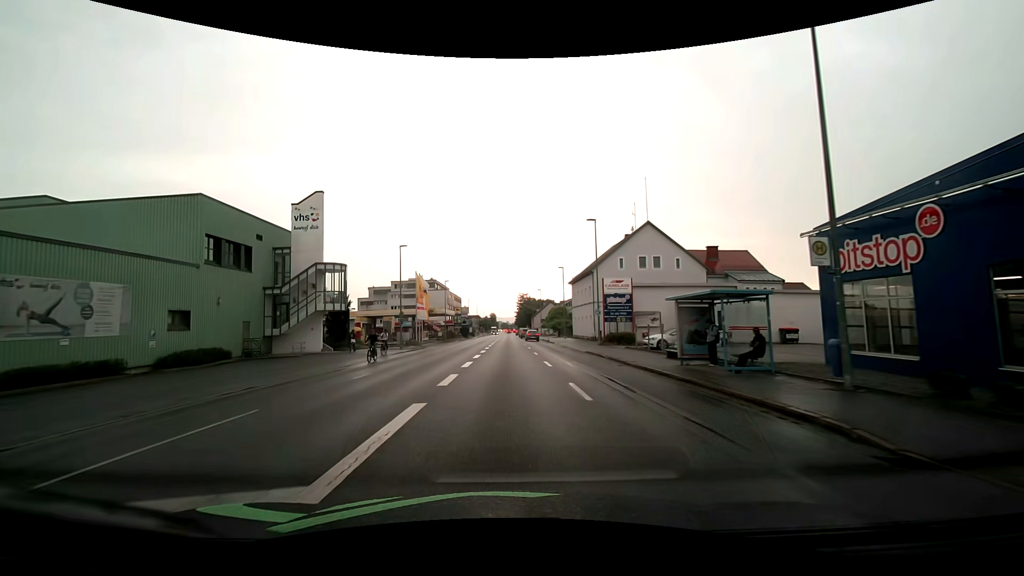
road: tertiary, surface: asphalt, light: Day
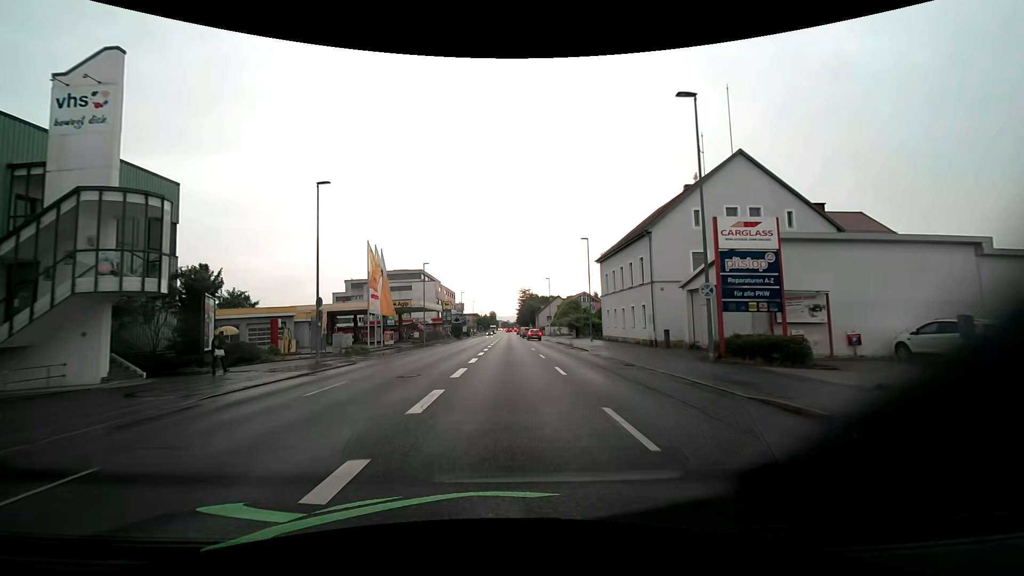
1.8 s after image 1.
(-0.1, +22.2) m; -1°
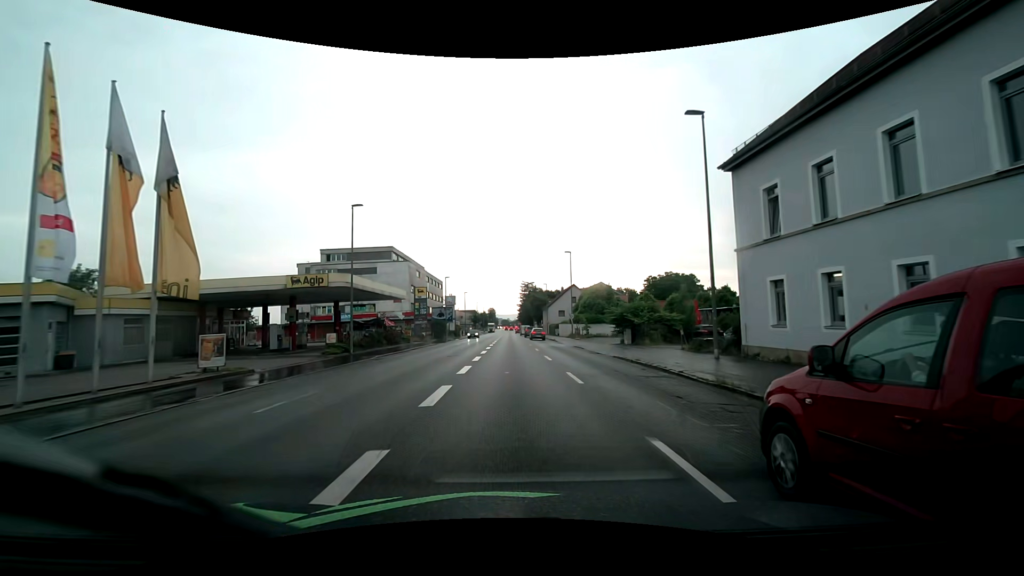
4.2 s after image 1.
(+0.1, +29.4) m; 0°
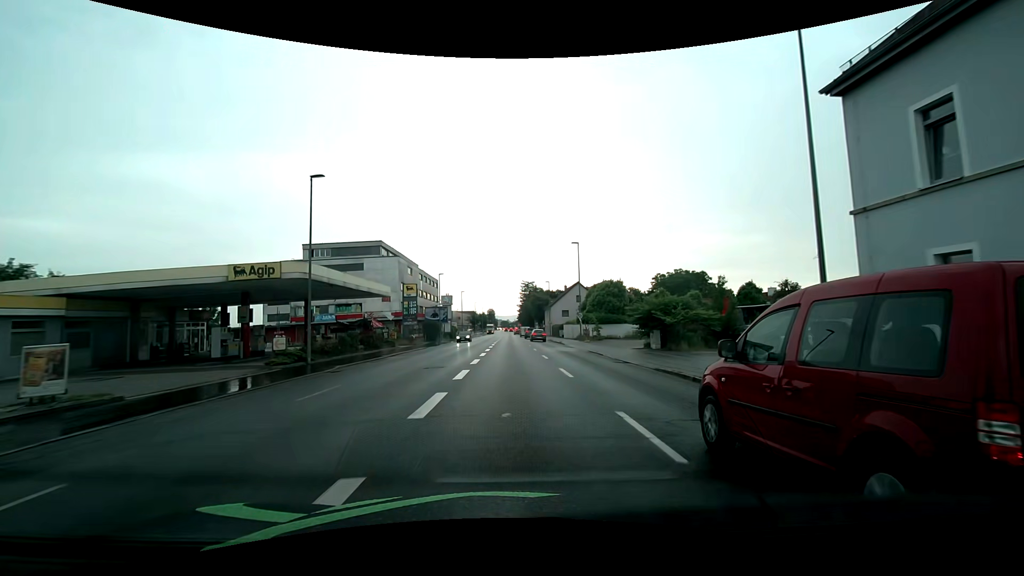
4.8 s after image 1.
(0.0, +7.1) m; 0°
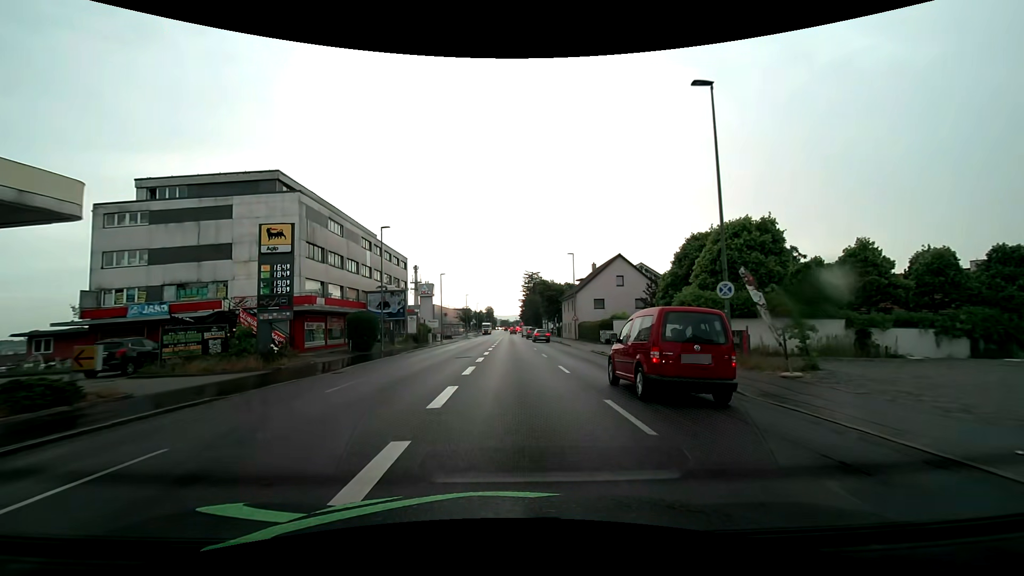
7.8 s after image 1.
(0.0, +34.7) m; 0°
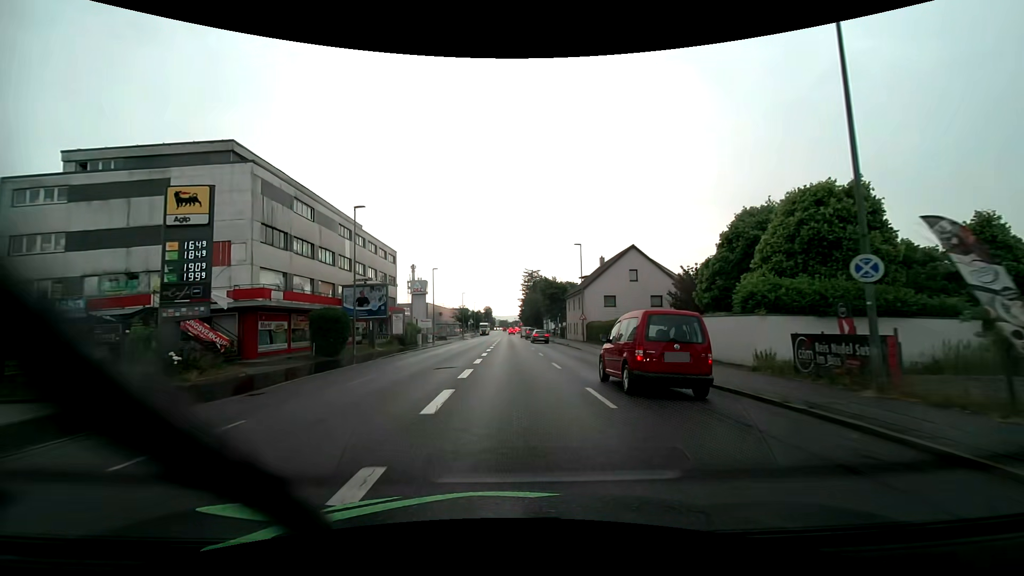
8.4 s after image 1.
(0.0, +6.9) m; 0°
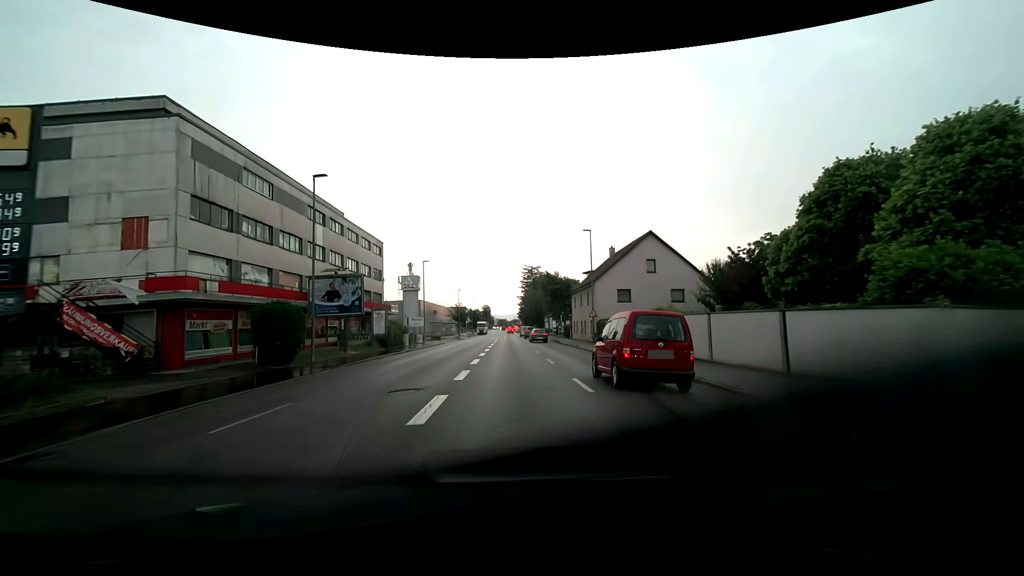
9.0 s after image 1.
(0.0, +6.9) m; 0°
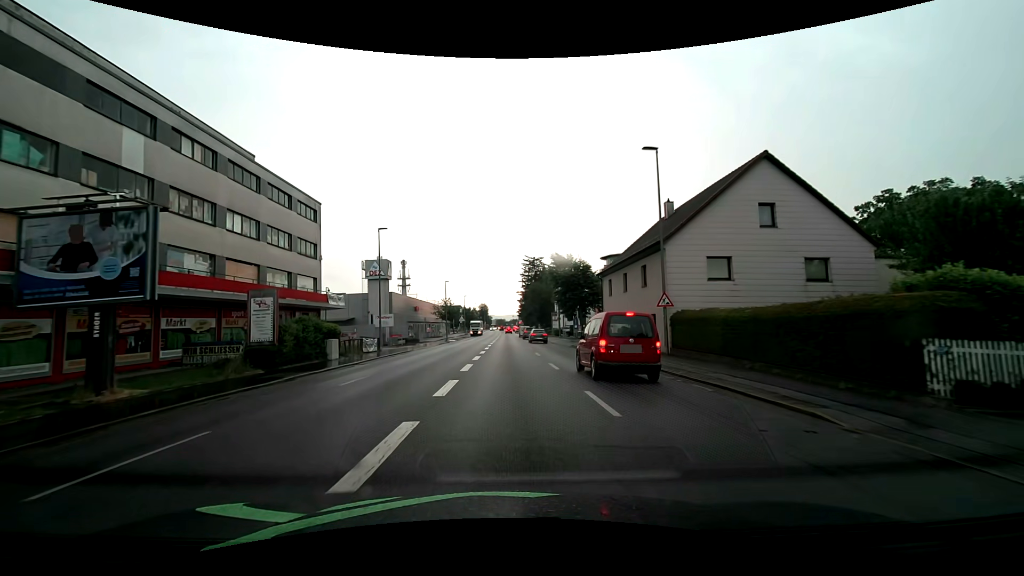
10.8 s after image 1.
(0.0, +20.9) m; 0°
(0, +10) (0, +20) (0, +30) (0, +40) (0, +50) (0, +60) (0, +70) (0, +80) (0, +90) (0, +100) m
